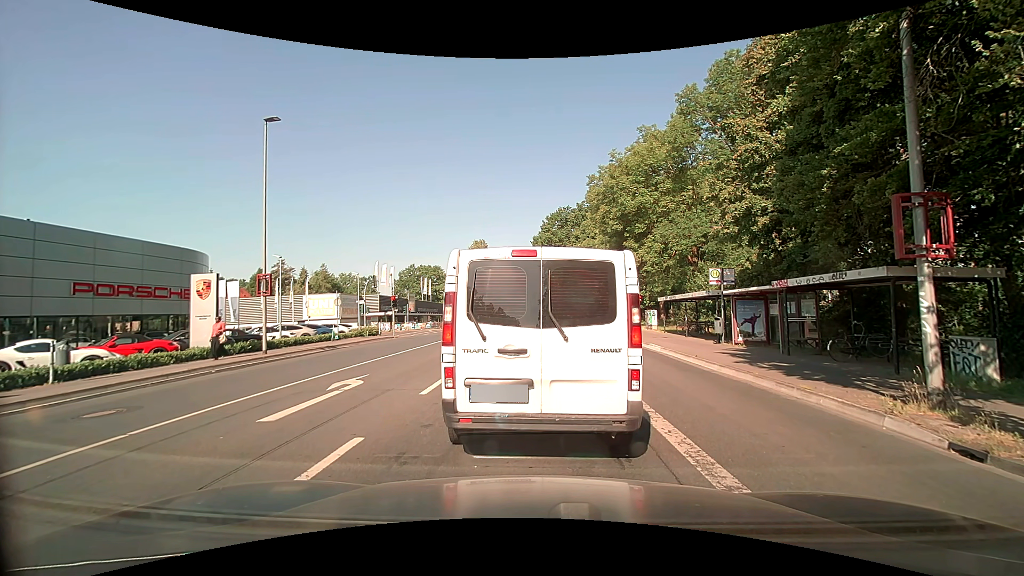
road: secondary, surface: asphalt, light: Day
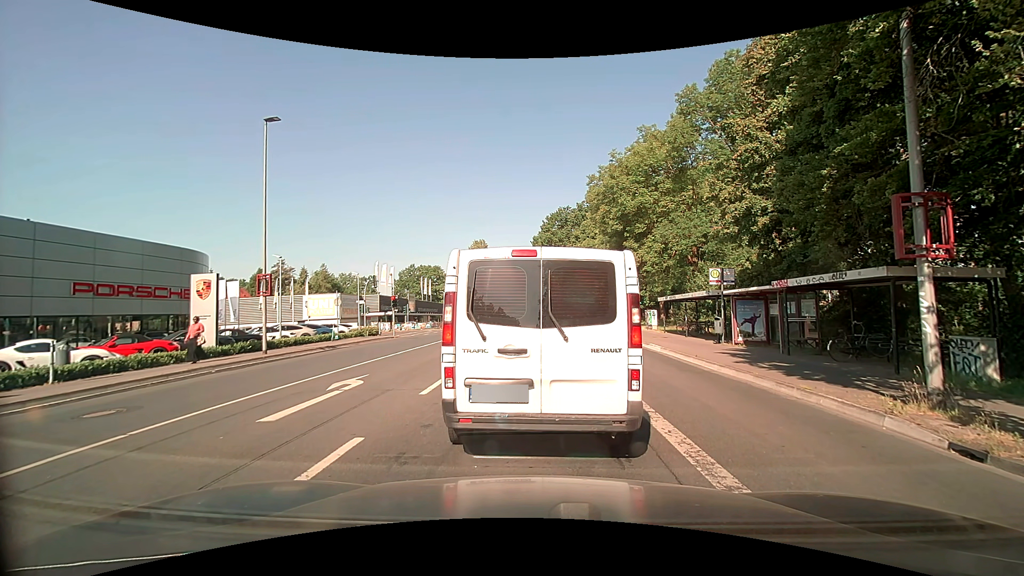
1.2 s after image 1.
(0.0, 0.0) m; 0°
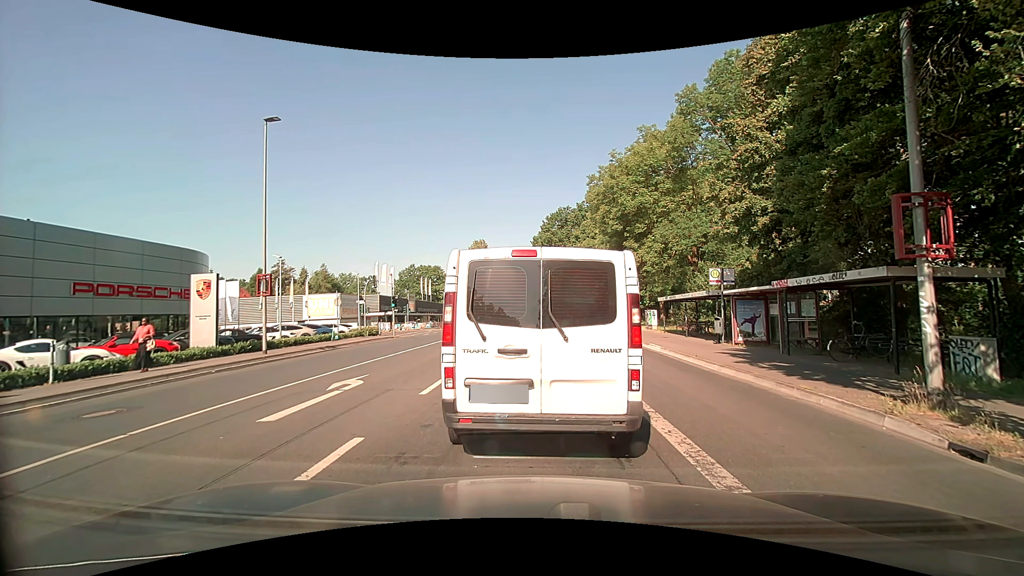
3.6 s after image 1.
(0.0, 0.0) m; 0°
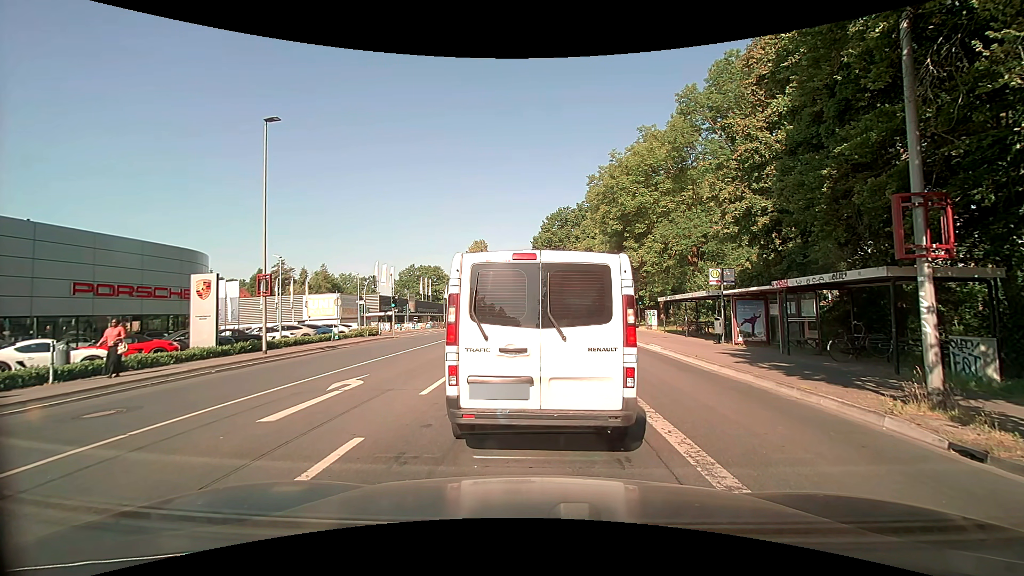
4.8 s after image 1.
(0.0, 0.0) m; 0°
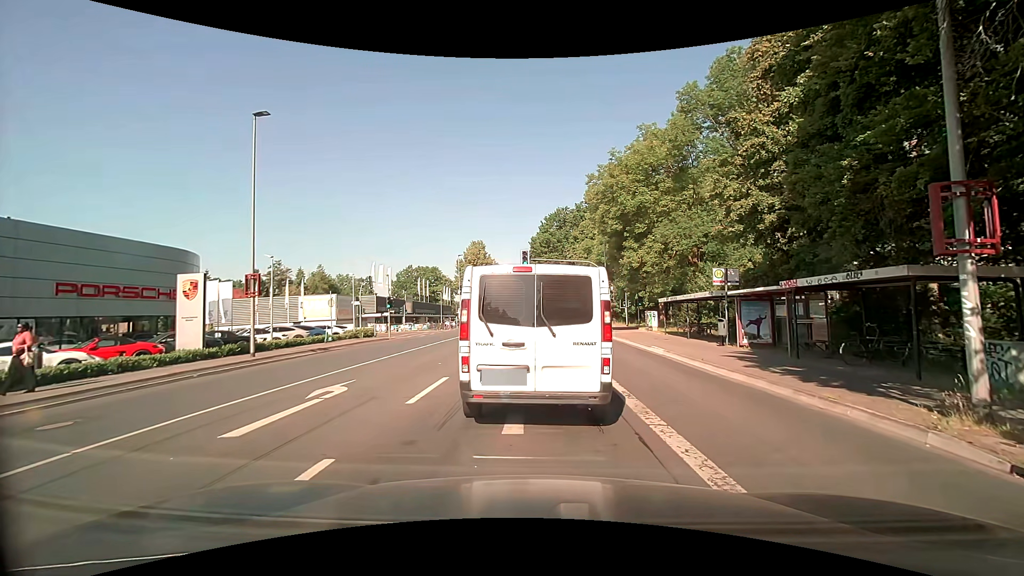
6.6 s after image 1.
(0.0, +0.7) m; 0°
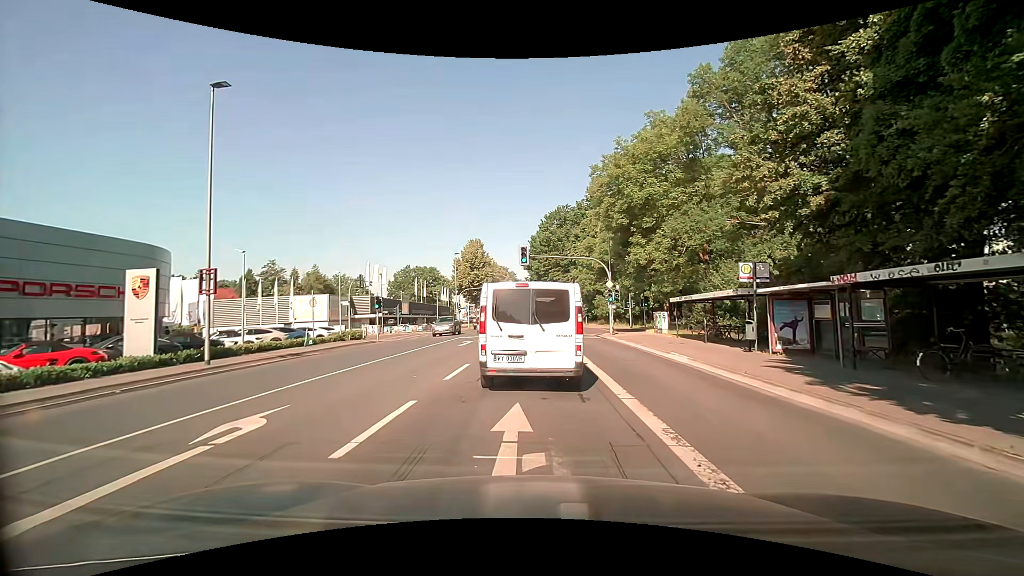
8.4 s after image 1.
(0.0, +3.0) m; -1°
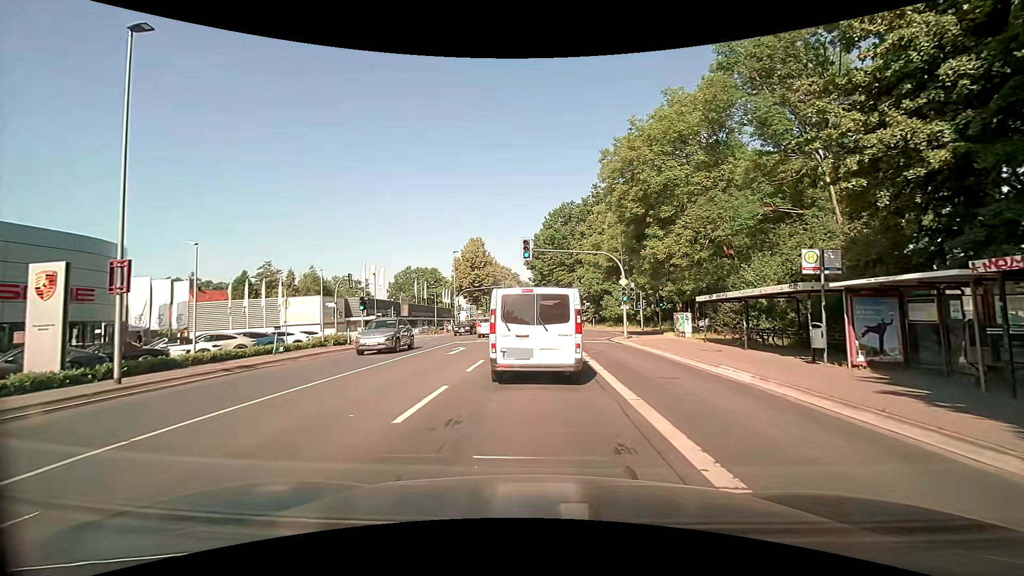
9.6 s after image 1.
(0.0, +4.3) m; 0°
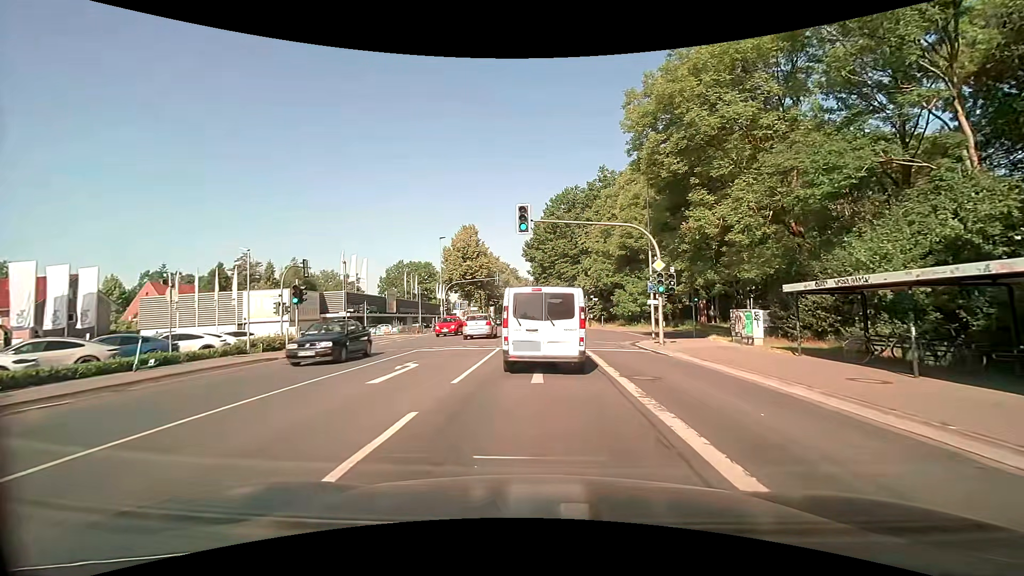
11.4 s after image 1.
(-0.2, +9.2) m; 0°
(0, +10) (0, +20) (0, +30) (0, +40) (0, +50) (+1, +60) (+1, +70) (+1, +80) (+1, +90) (+1, +100) m
